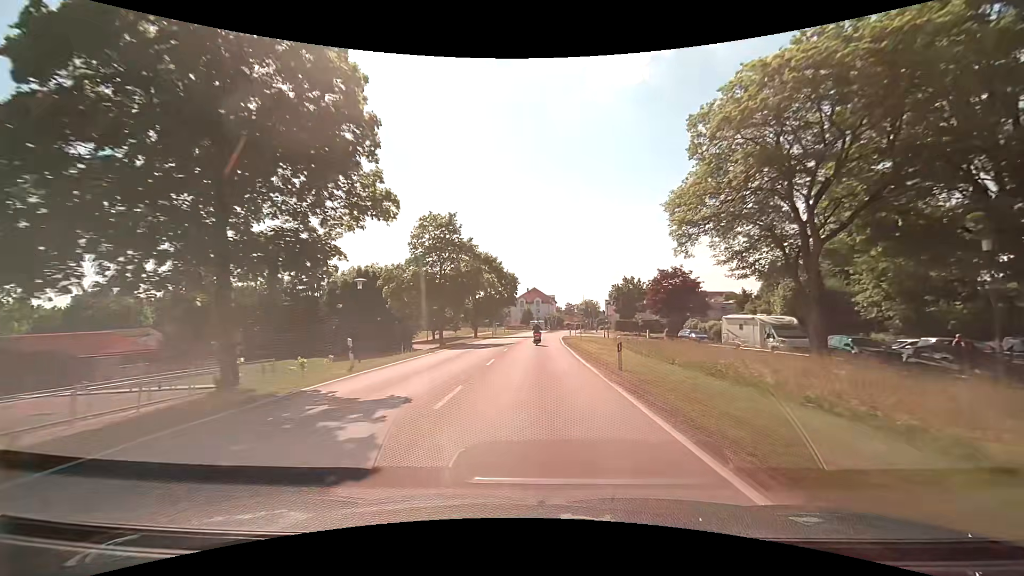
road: tertiary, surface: asphalt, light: Day
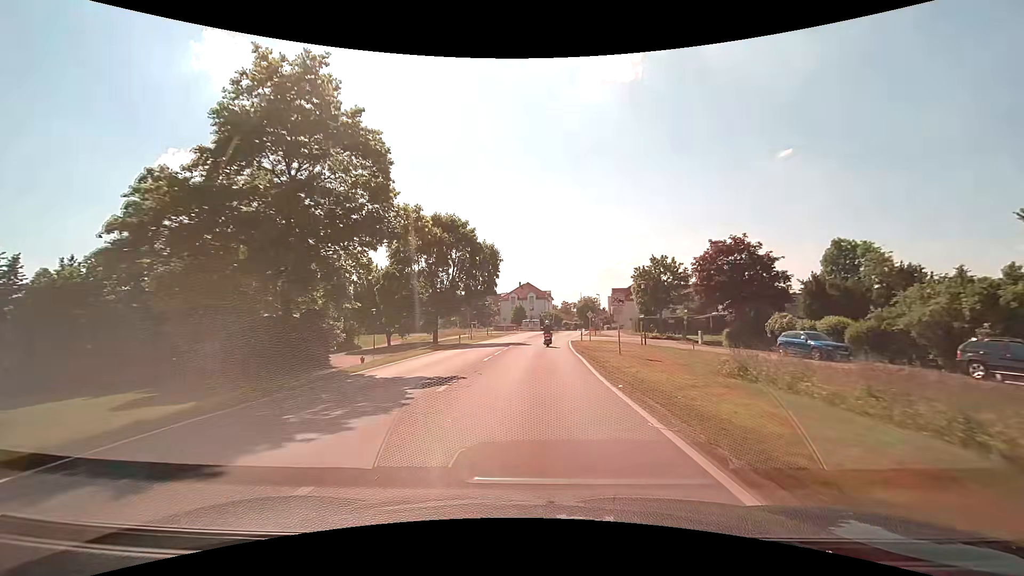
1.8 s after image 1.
(+0.1, +24.6) m; 0°
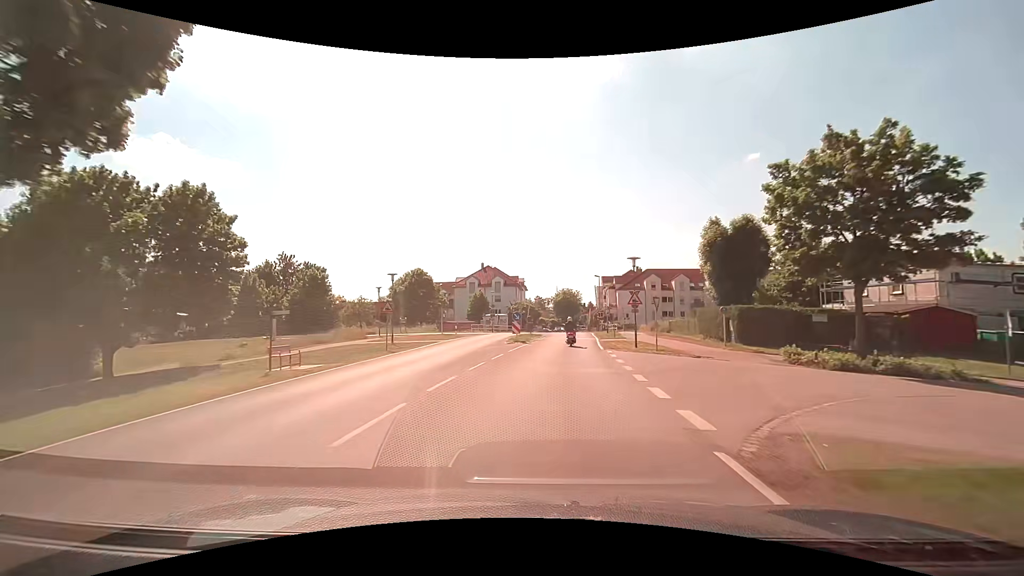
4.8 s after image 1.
(+0.7, +40.5) m; +3°
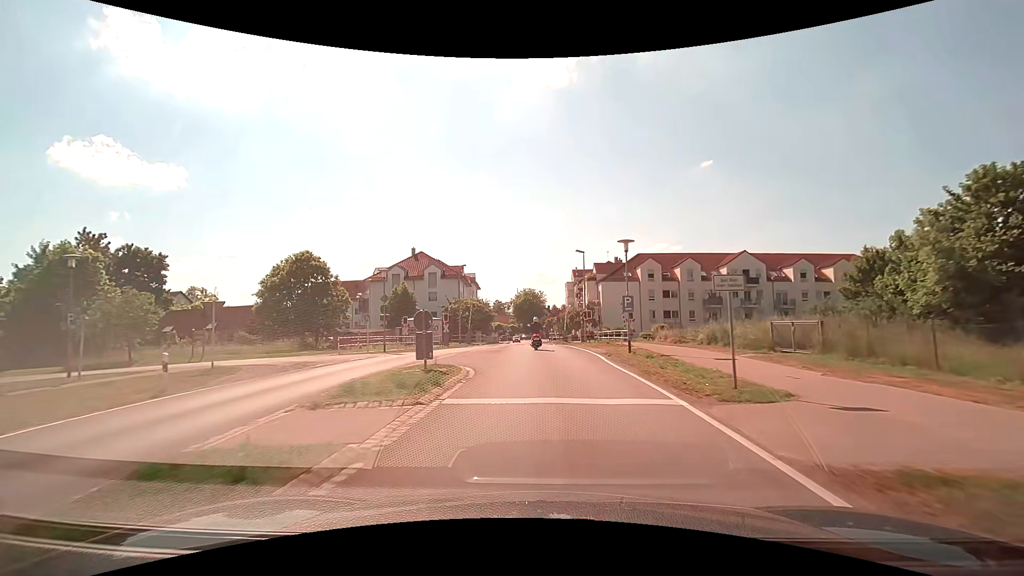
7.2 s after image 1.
(+1.4, +29.8) m; +5°
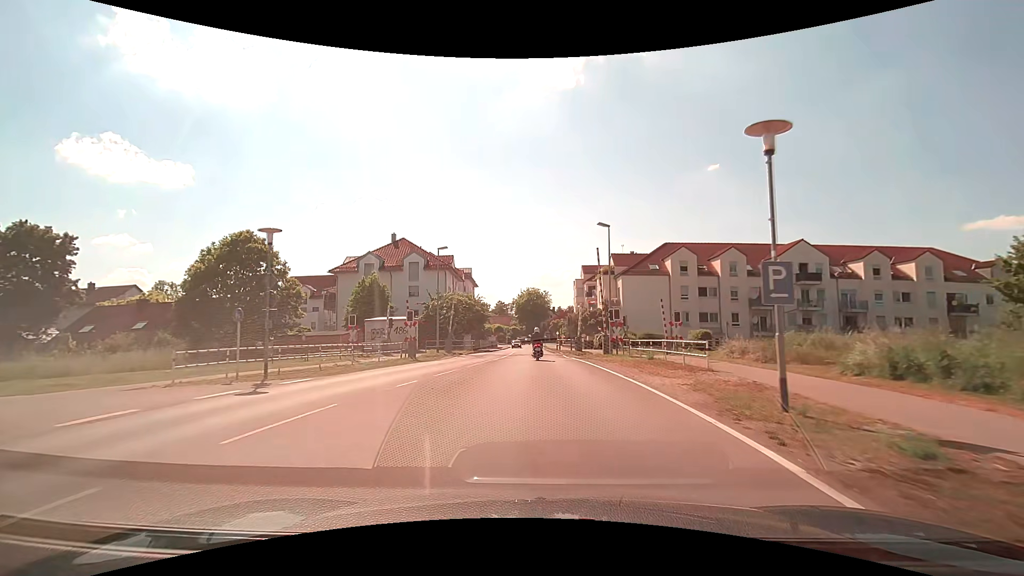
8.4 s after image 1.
(0.0, +13.4) m; 0°
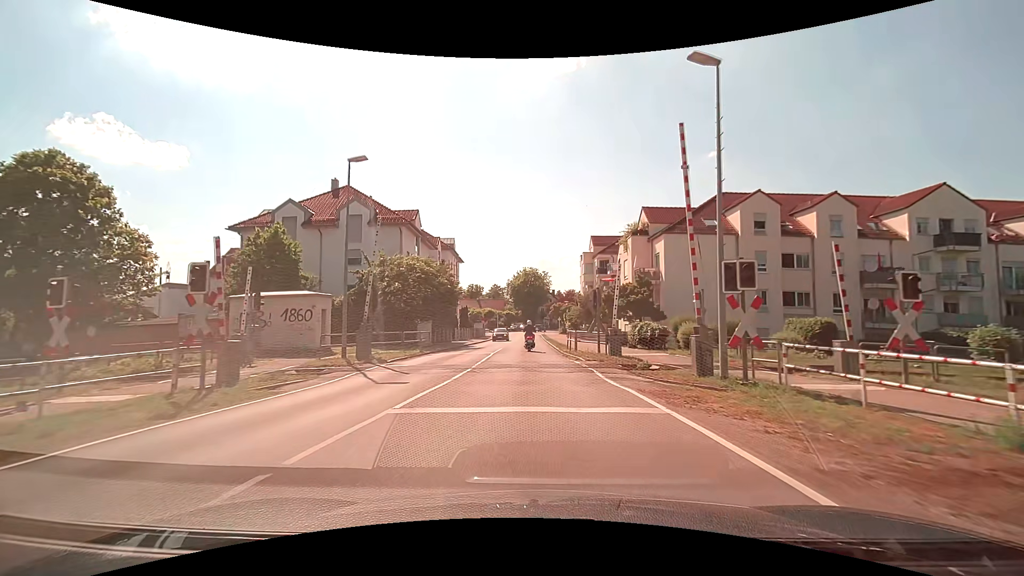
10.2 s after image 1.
(-0.1, +18.9) m; 0°
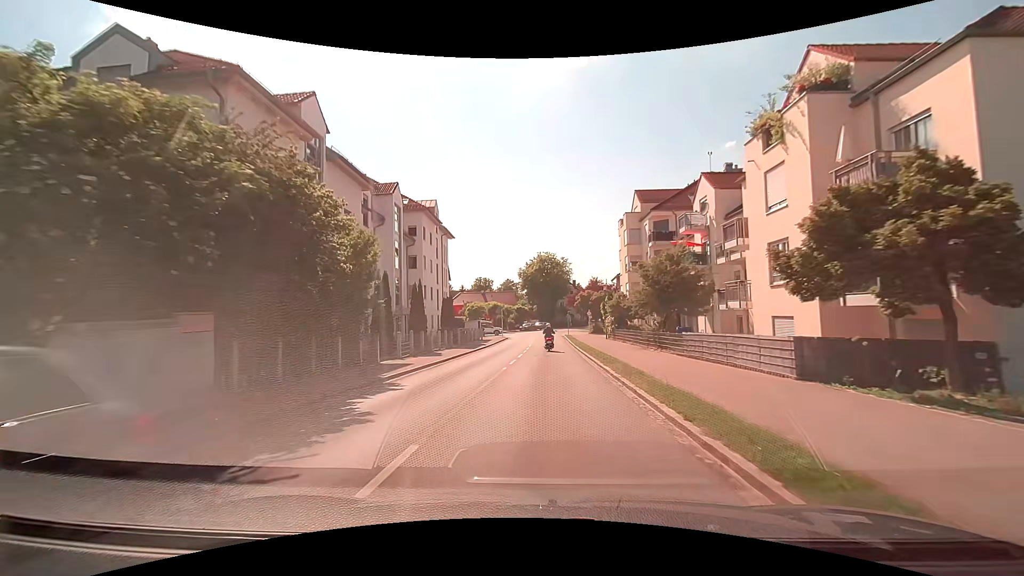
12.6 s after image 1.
(-0.3, +24.9) m; -2°
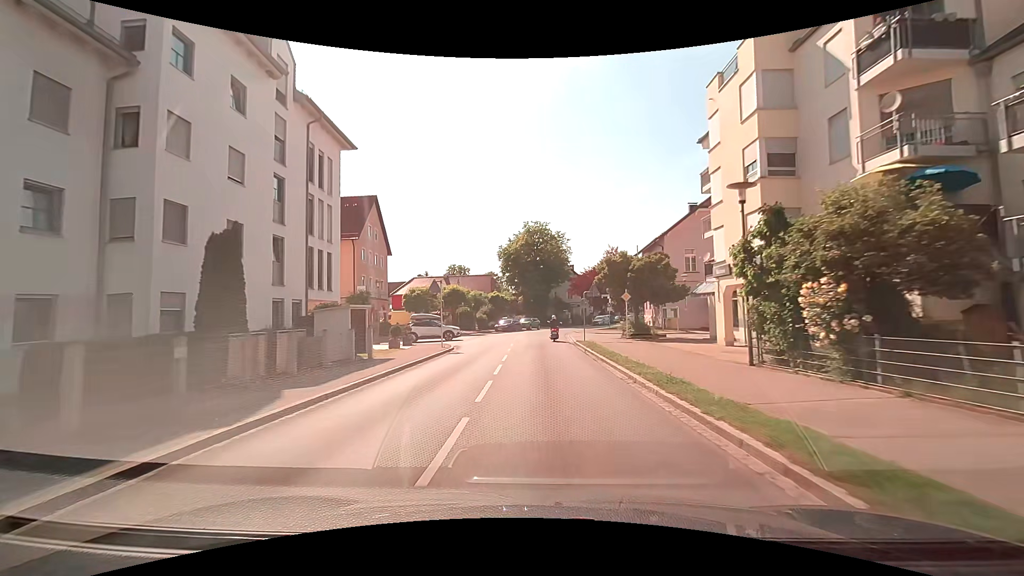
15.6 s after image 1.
(+0.3, +32.6) m; +1°
(0, +10) (0, +20) (0, +30) (+1, +40) (+2, +50) (+4, +60) (+7, +69) (+11, +78) (+16, +87) (+21, +96) m
